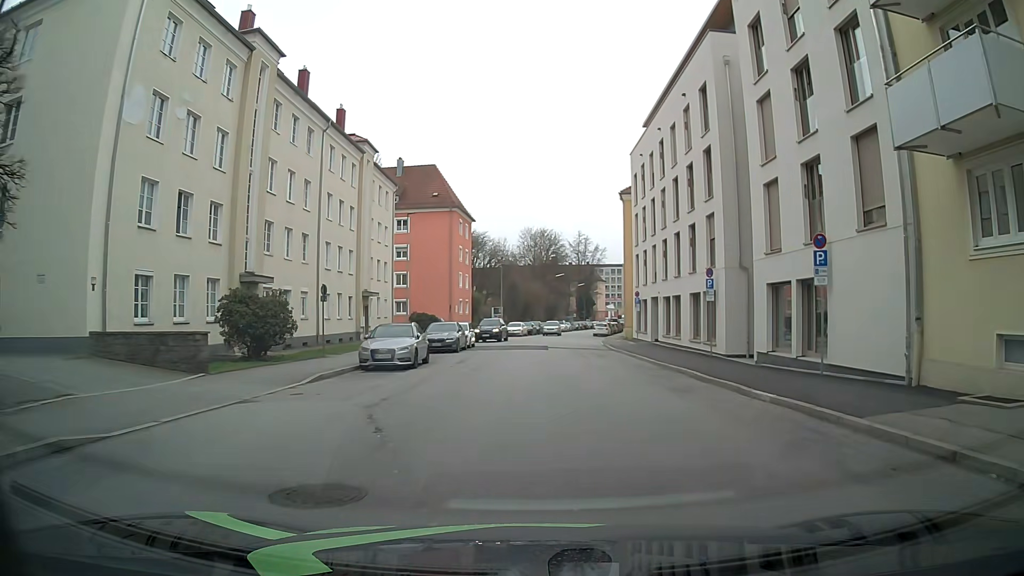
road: tertiary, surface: asphalt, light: Day
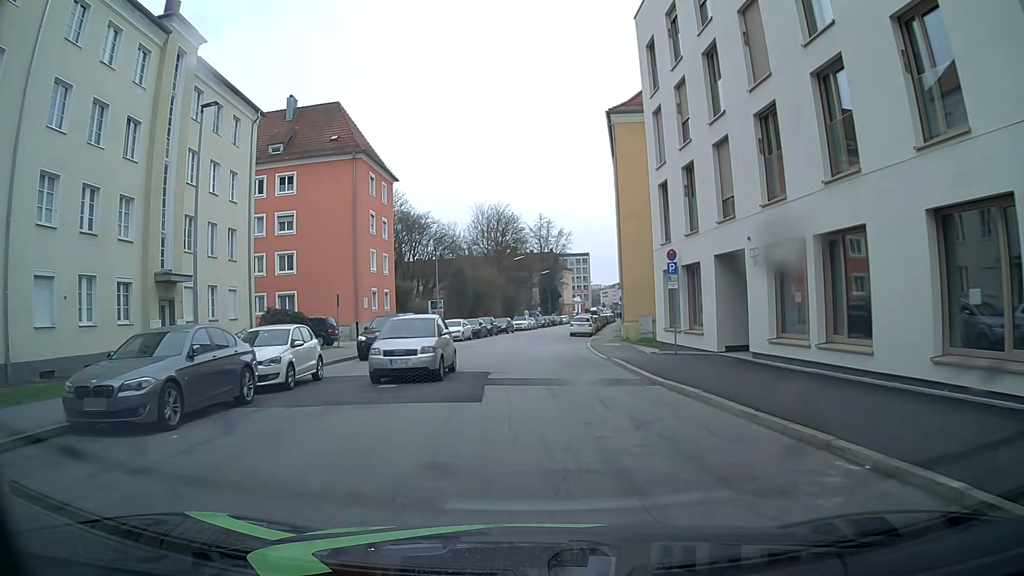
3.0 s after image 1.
(+0.7, +23.2) m; +2°
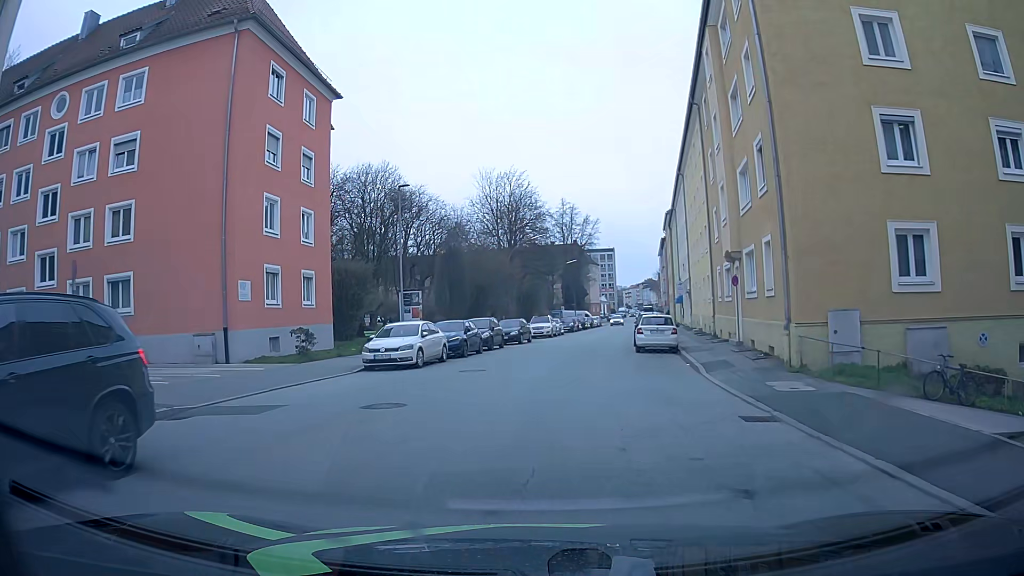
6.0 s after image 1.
(-0.2, +23.1) m; -1°
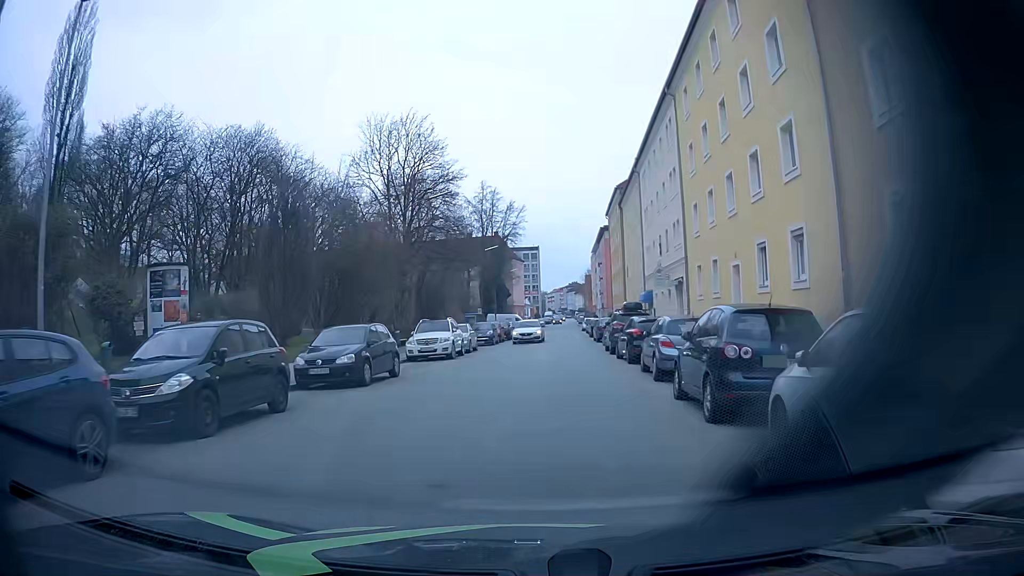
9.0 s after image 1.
(+1.4, +22.5) m; +7°
